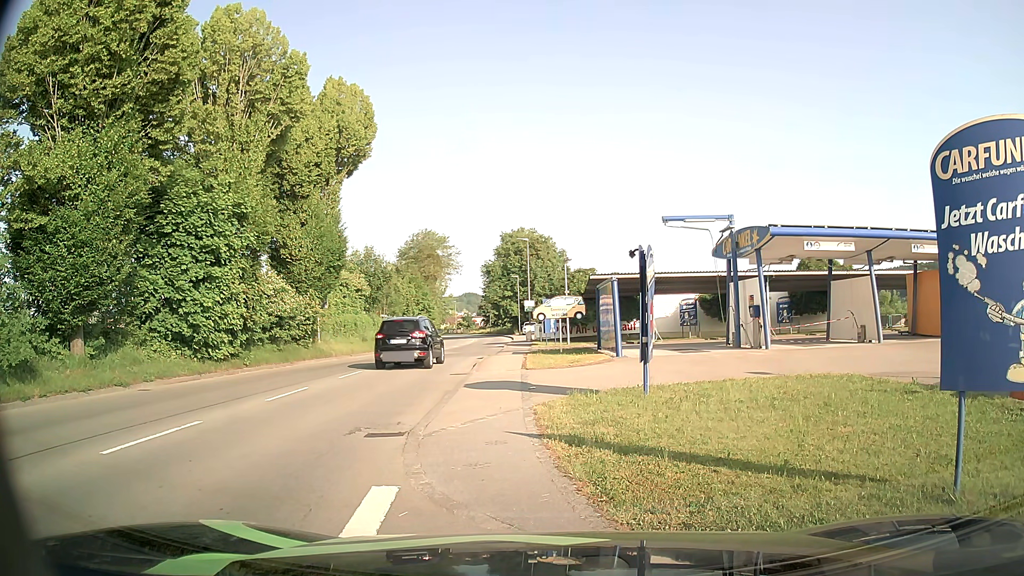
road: tertiary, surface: asphalt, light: Day
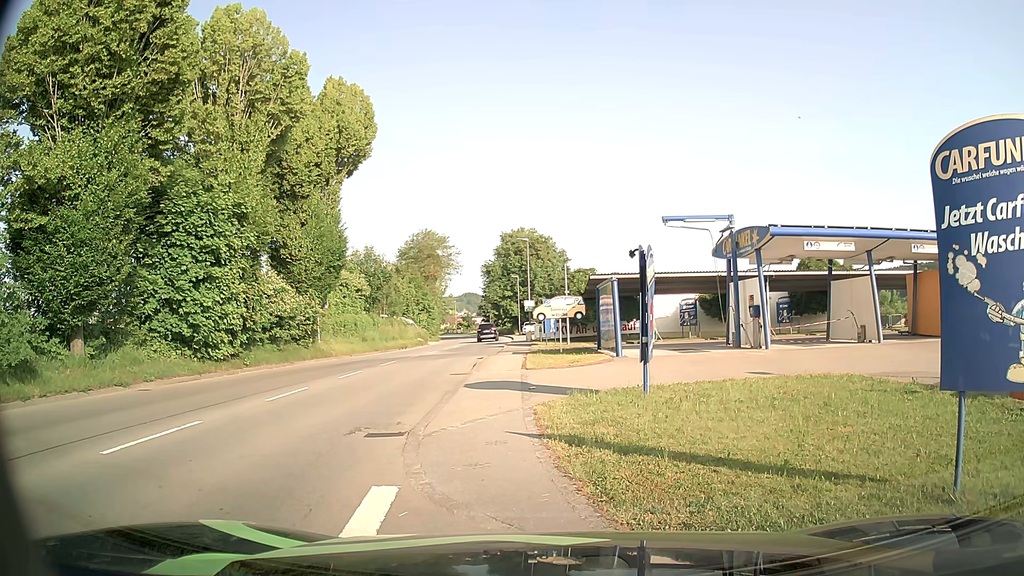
(0.0, 0.0) m; 0°
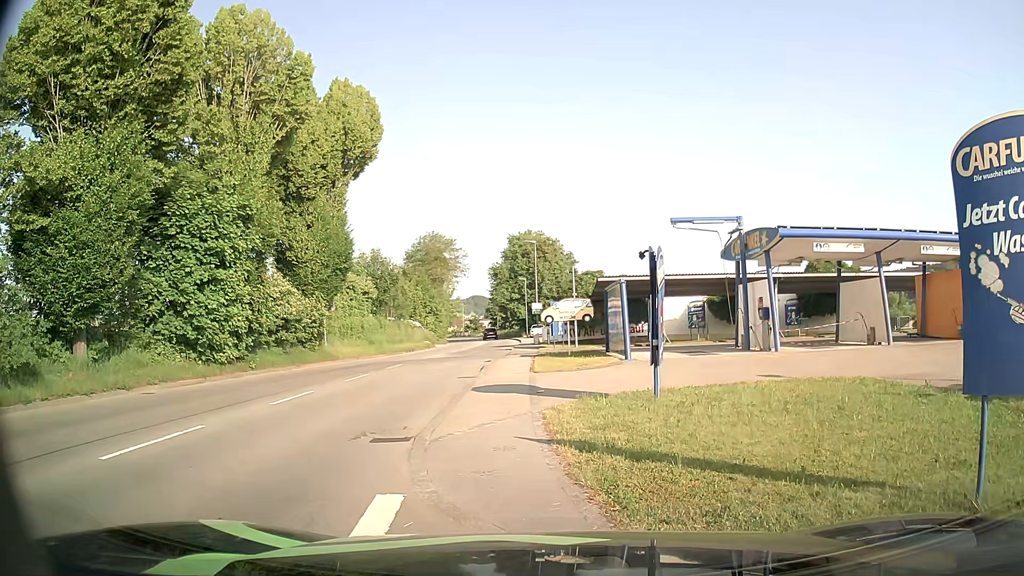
(0.0, +0.2) m; 0°
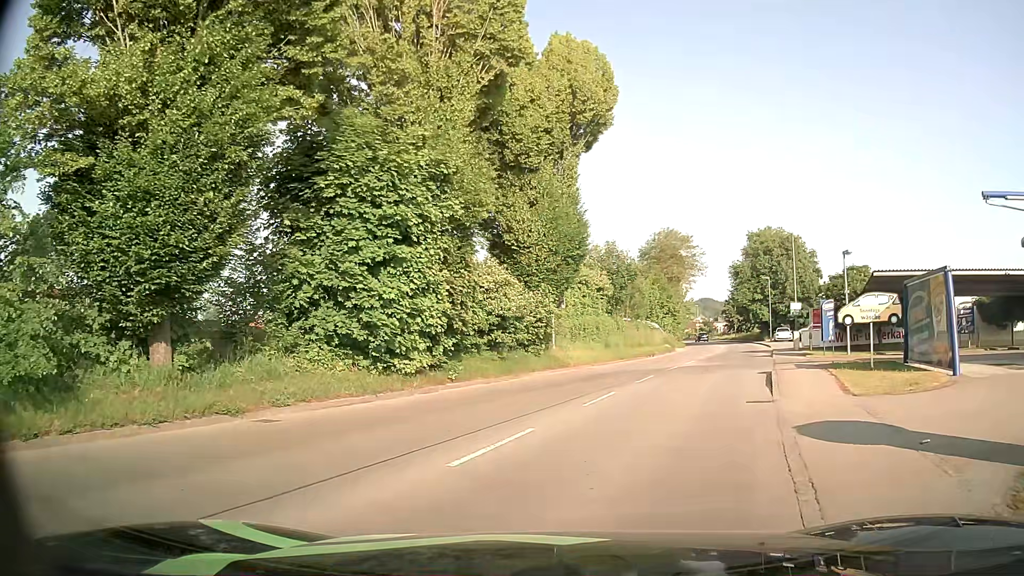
(-1.6, +6.3) m; -20°
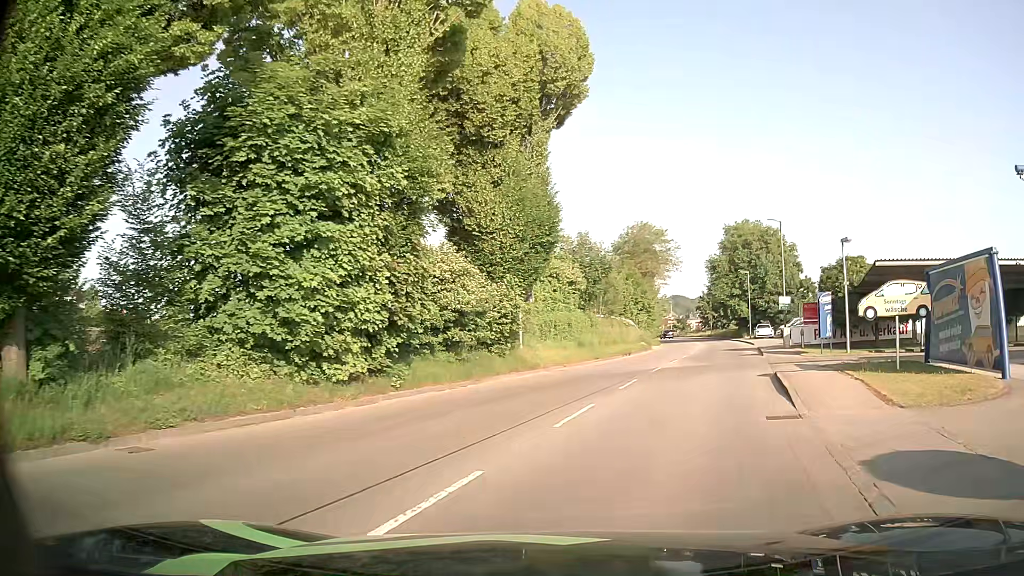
(0.0, +3.3) m; 0°
(+1, +10) (+4, +20) (+7, +29) (+10, +39) (+13, +48) (+16, +58) (+18, +67) (+20, +77) (+22, +87) (+23, +97) m
